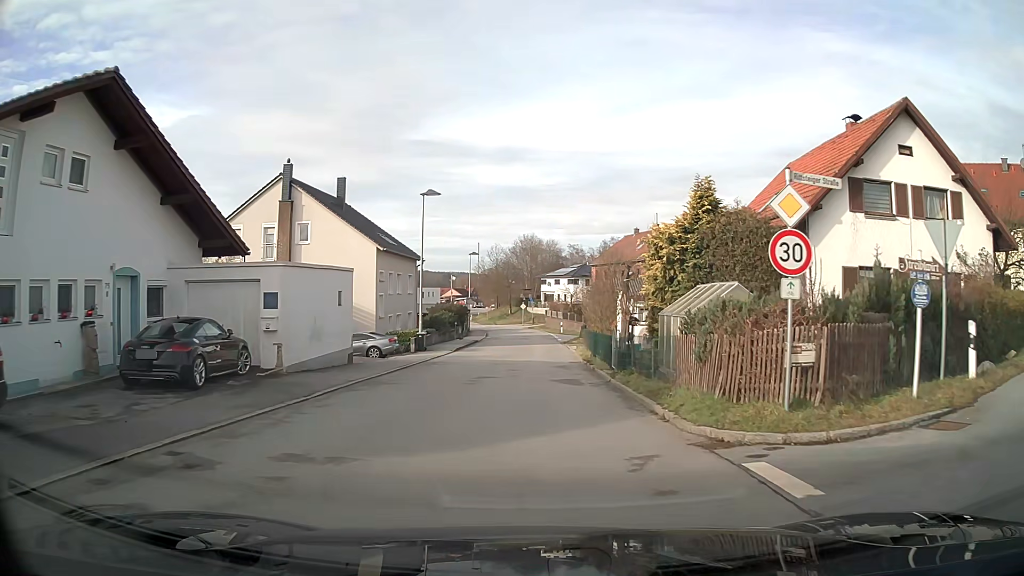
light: Day
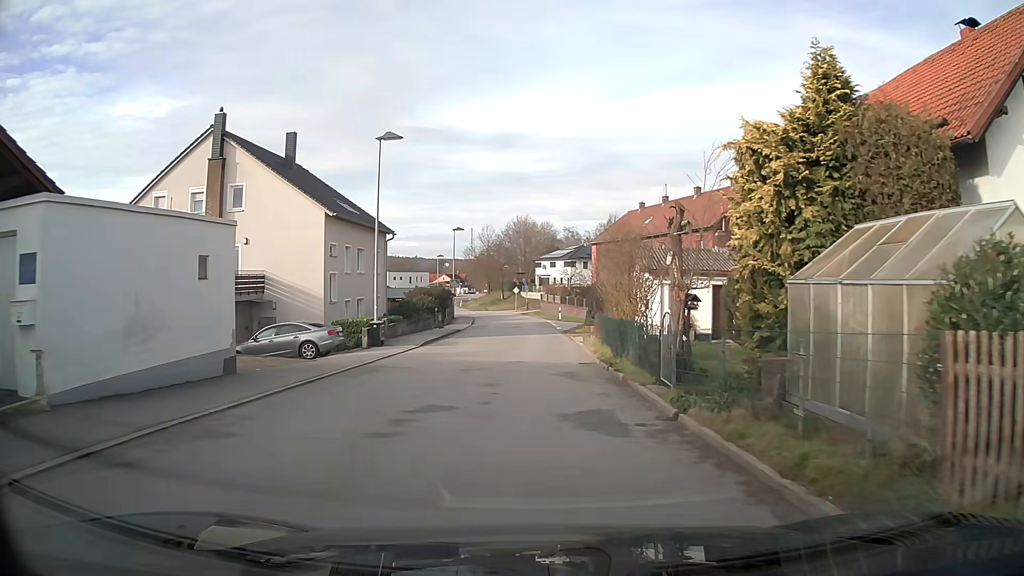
(+0.1, +8.9) m; +1°
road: unclassified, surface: asphalt
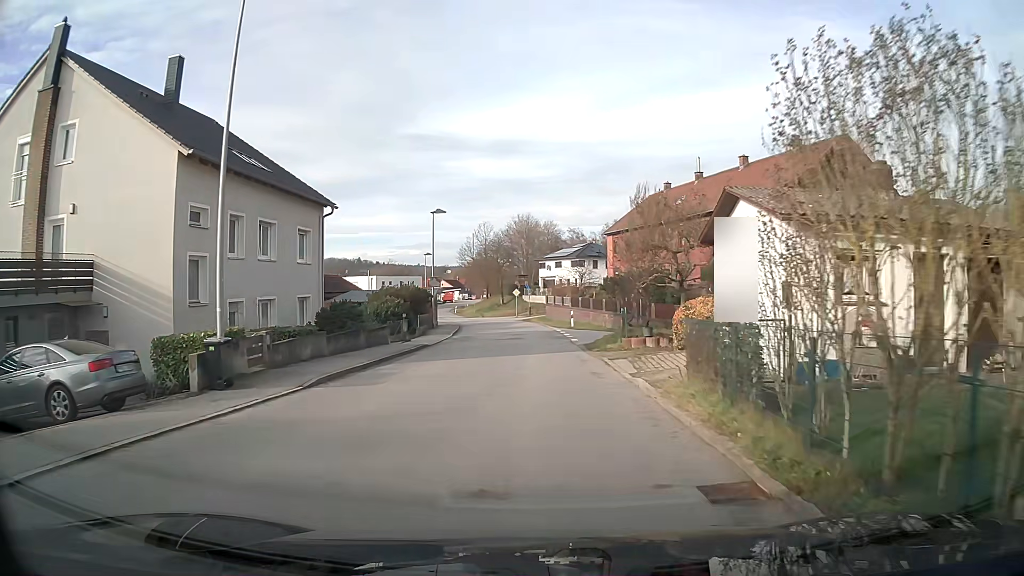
(0.0, +13.8) m; -1°
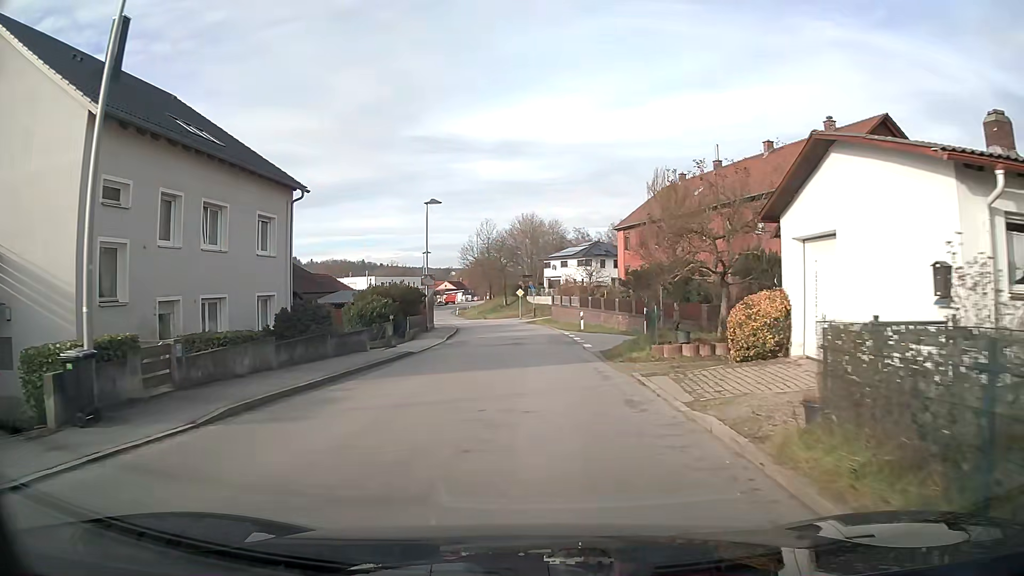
(0.0, +4.6) m; -1°
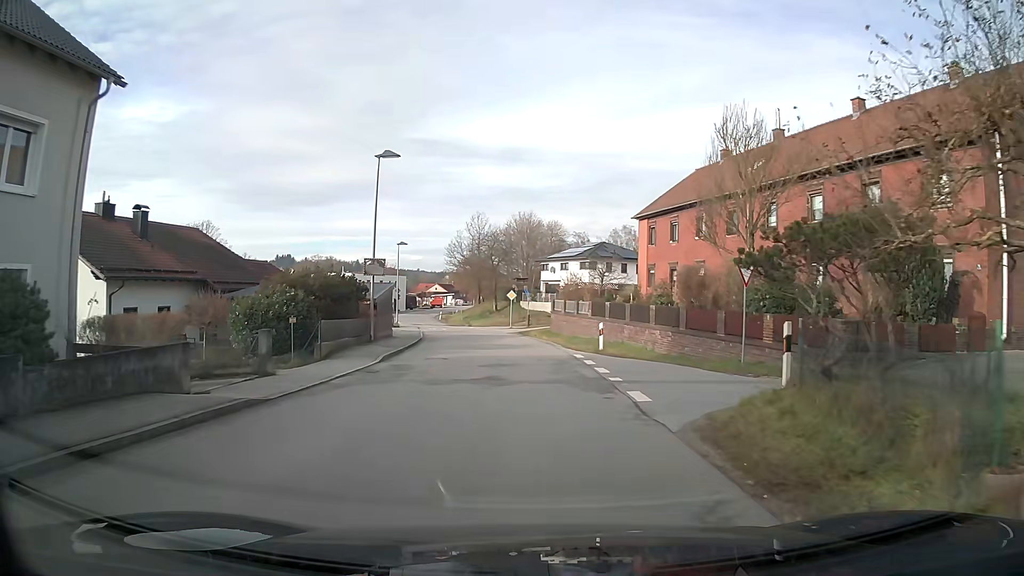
(+0.1, +13.3) m; +1°
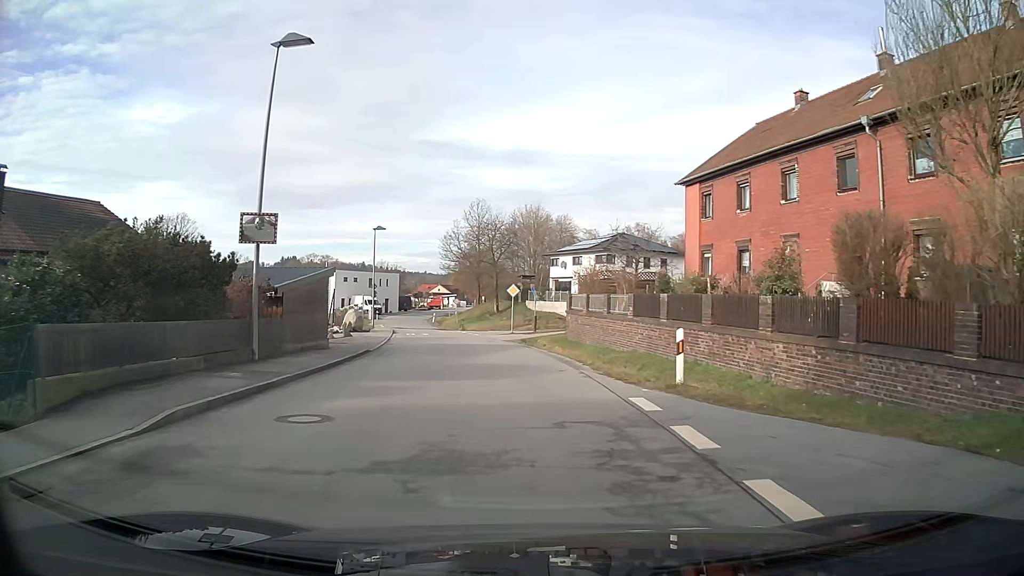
(-0.1, +12.8) m; -1°
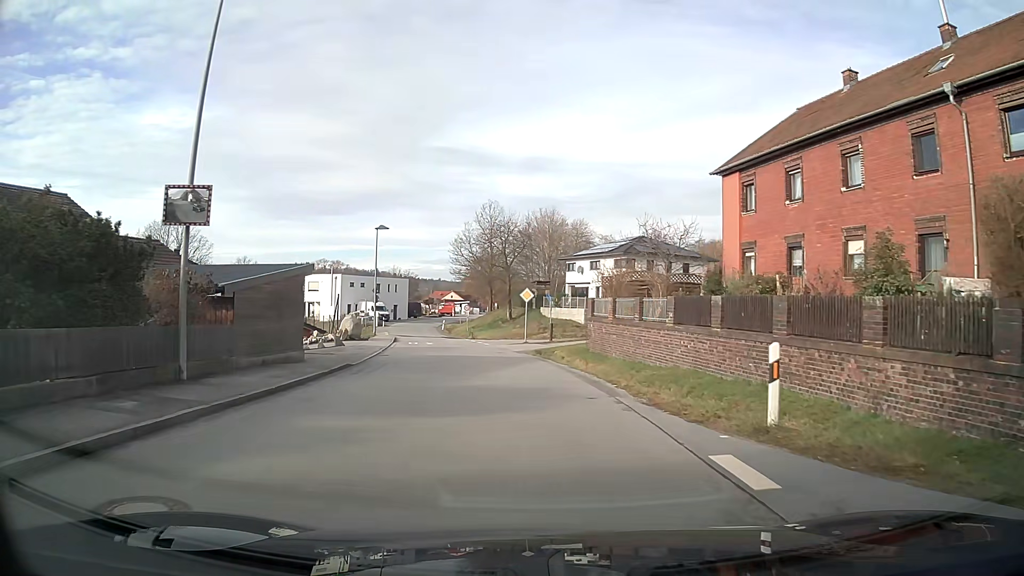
(0.0, +4.3) m; -1°
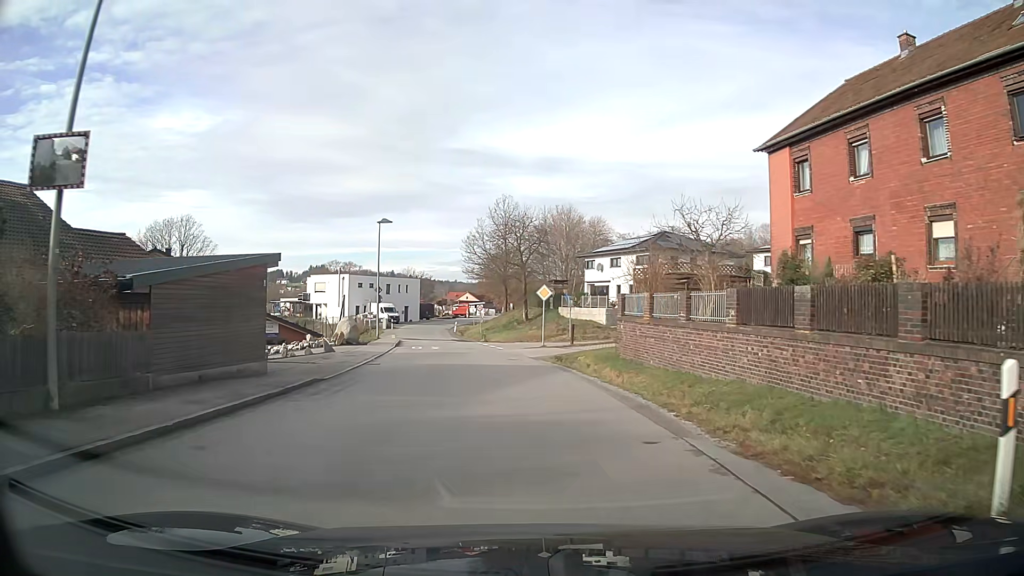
(-0.1, +4.3) m; -2°
(0, +10) (-1, +20) (-2, +30) (-4, +40) (-6, +50) (-8, +59) (-9, +69) (-10, +79) (-10, +89) (-9, +99) m
